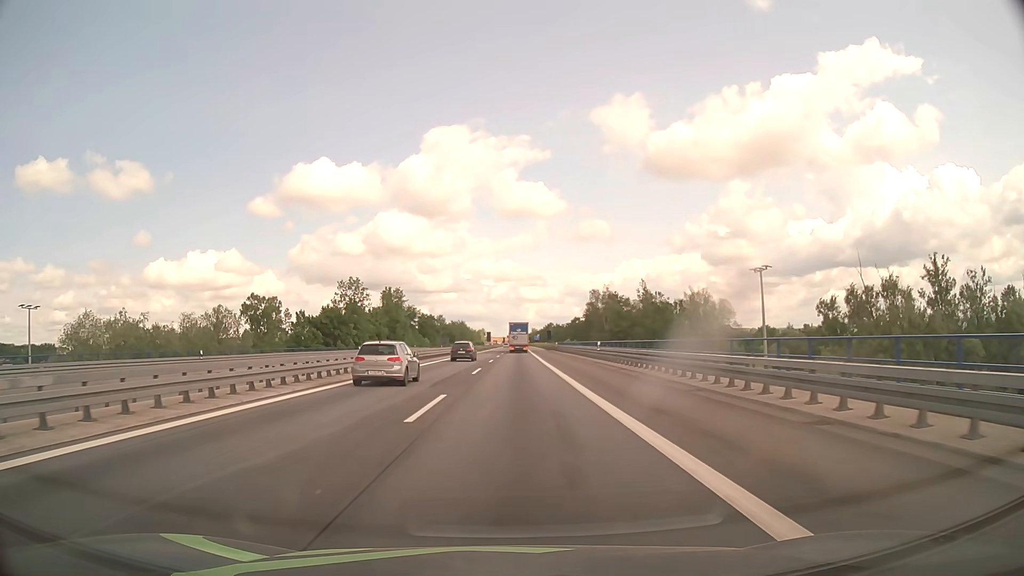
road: motorway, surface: asphalt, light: Day
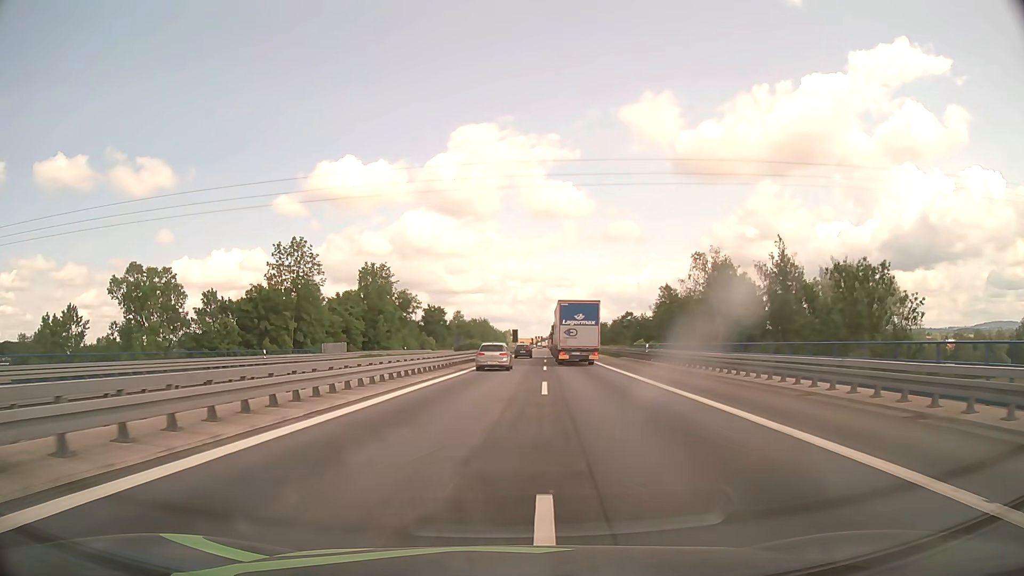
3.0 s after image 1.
(-1.3, +47.8) m; -2°
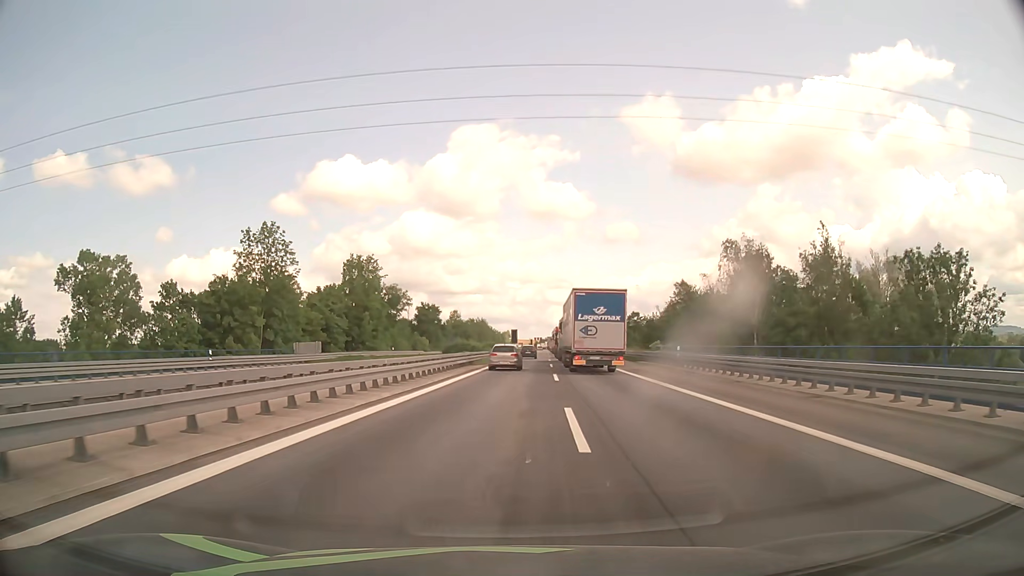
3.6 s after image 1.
(0.0, +9.6) m; 0°
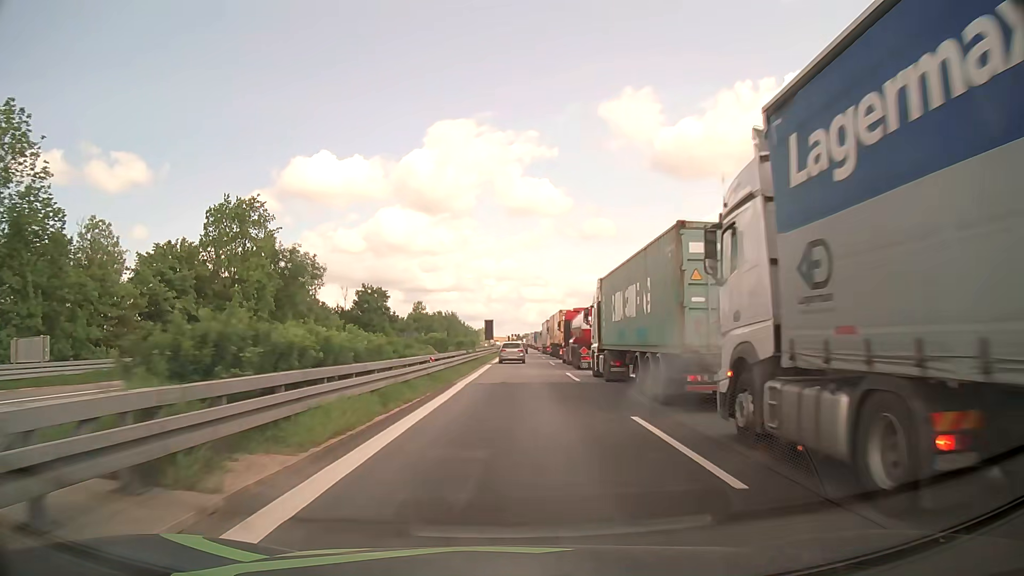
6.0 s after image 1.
(+0.5, +38.4) m; +2°
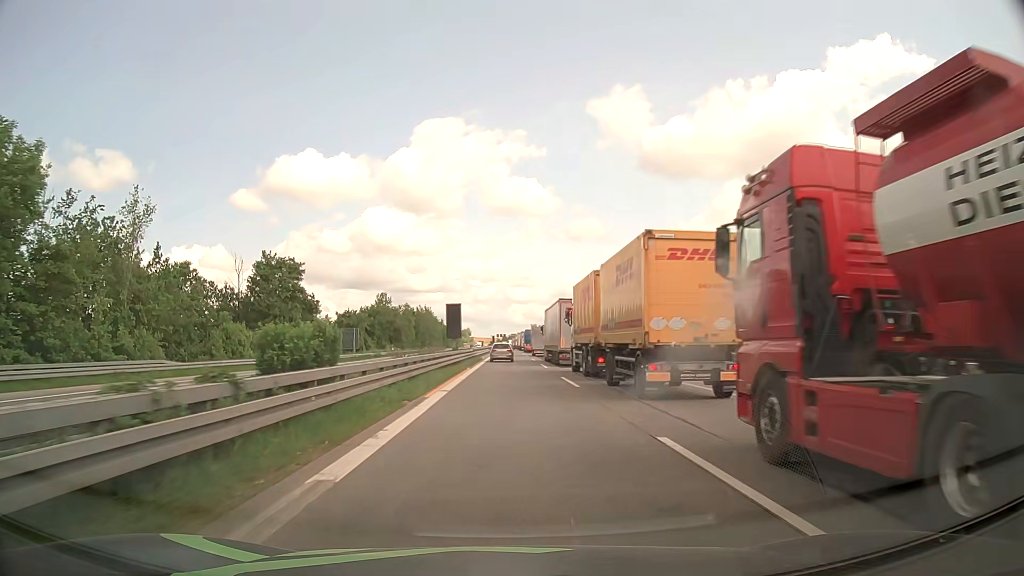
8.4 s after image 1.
(+0.7, +38.4) m; +1°
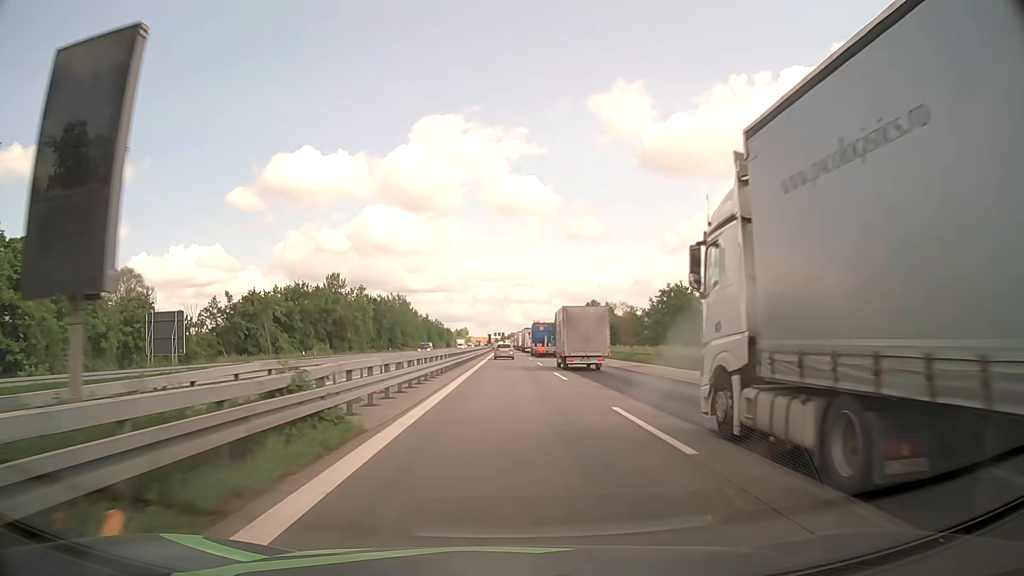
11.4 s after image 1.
(+0.1, +48.1) m; 0°
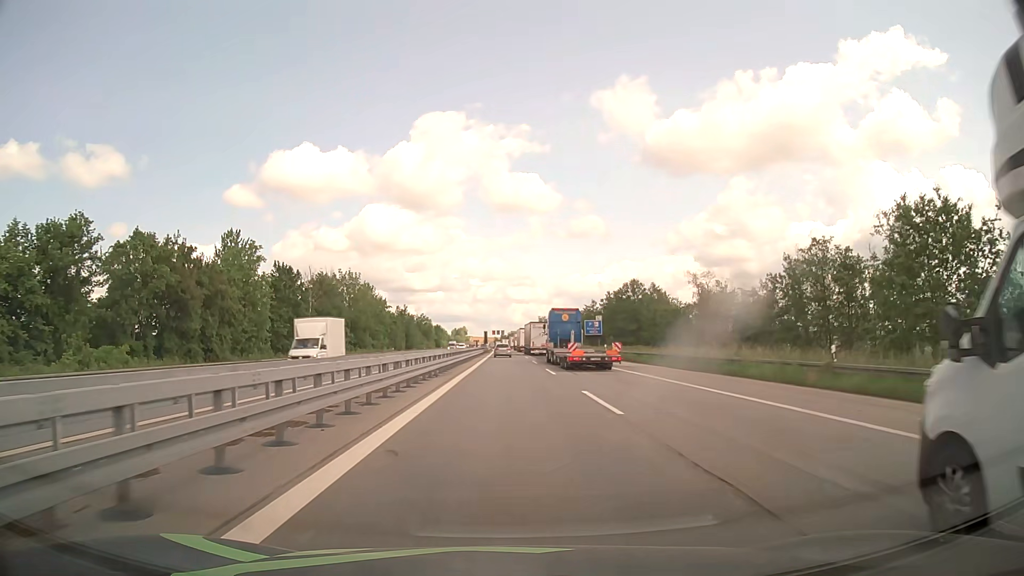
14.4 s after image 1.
(0.0, +48.2) m; 0°
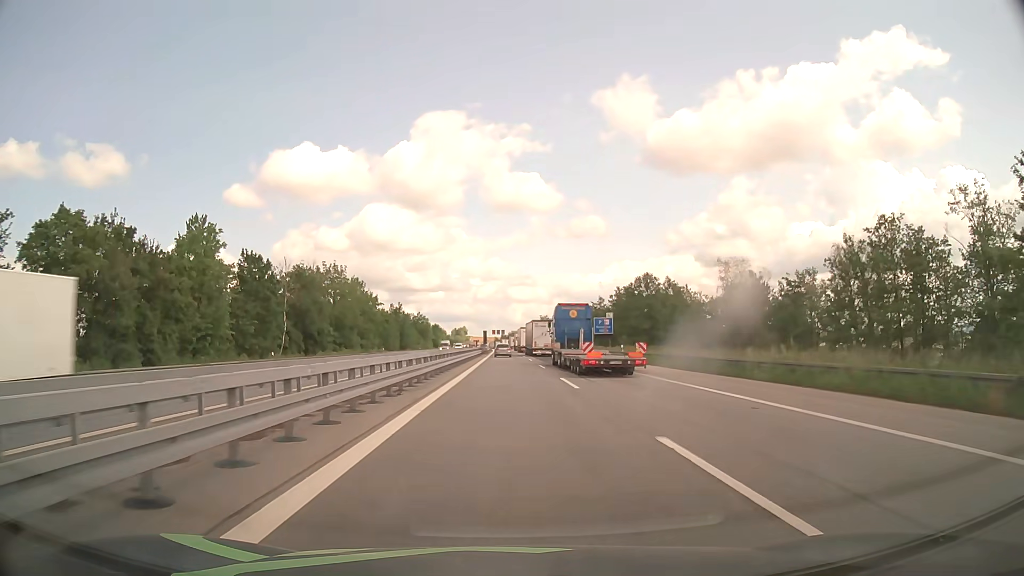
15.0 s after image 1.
(0.0, +9.6) m; 0°
(0, +10) (0, +20) (0, +30) (0, +40) (0, +50) (0, +60) (0, +70) (0, +80) (0, +90) (0, +100) m
